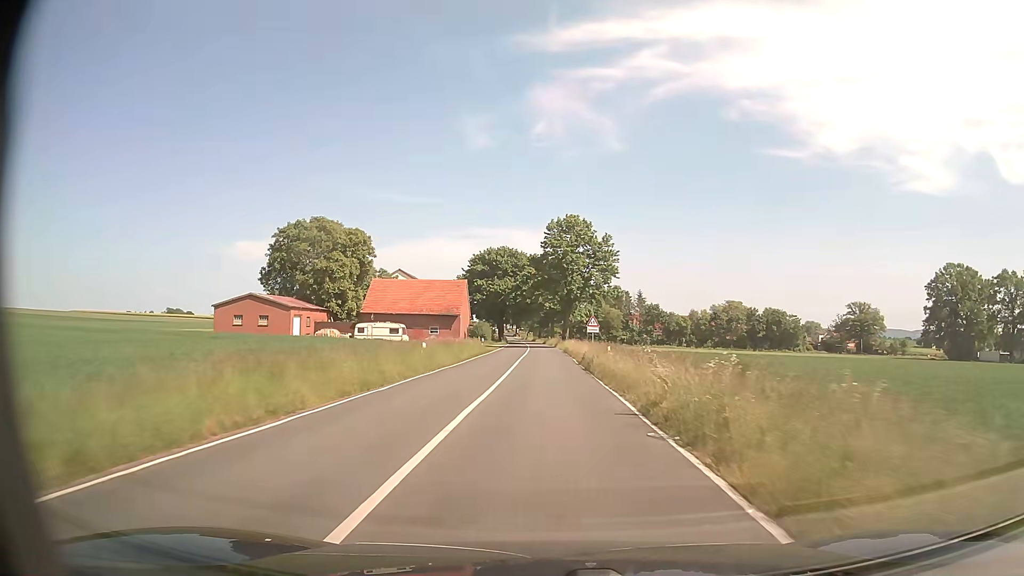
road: secondary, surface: asphalt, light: Day
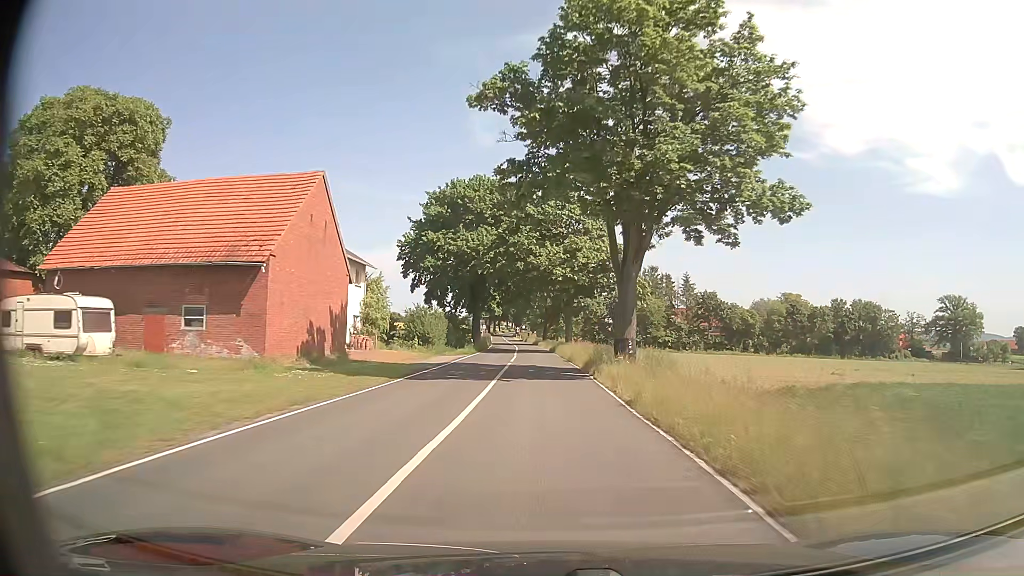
(-0.2, +54.3) m; -1°
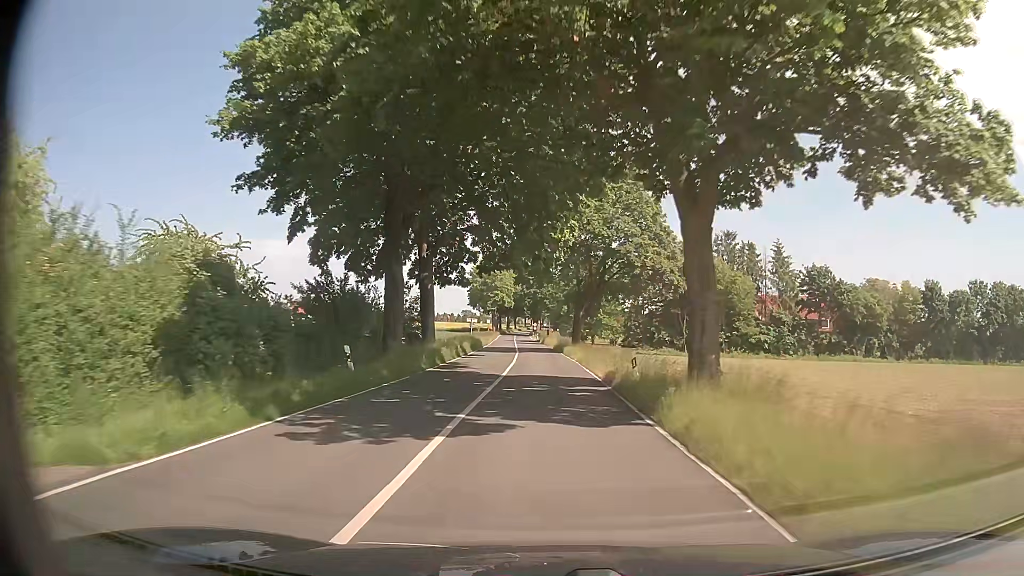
(-0.6, +43.5) m; -2°
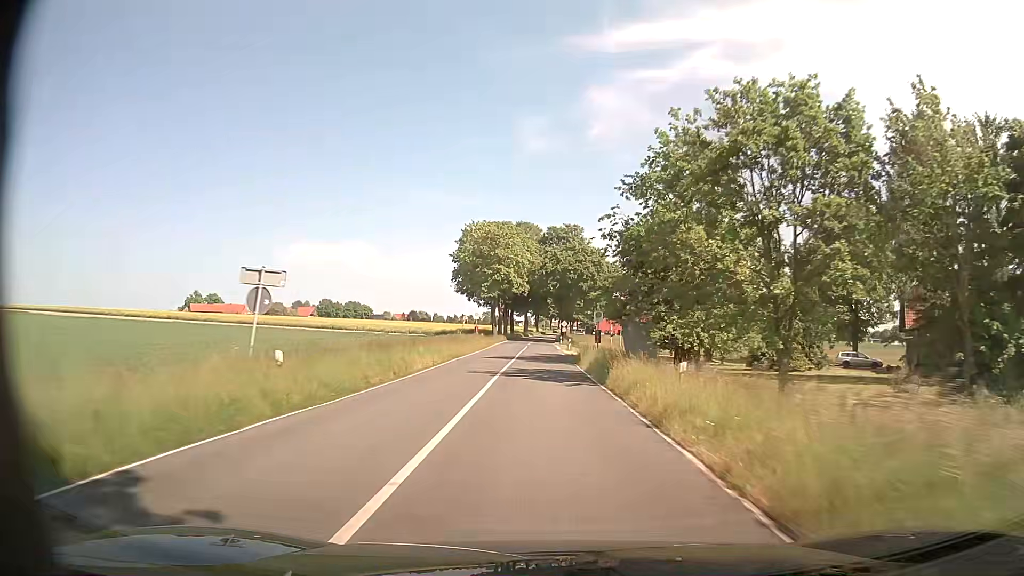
(-1.2, +55.9) m; -3°
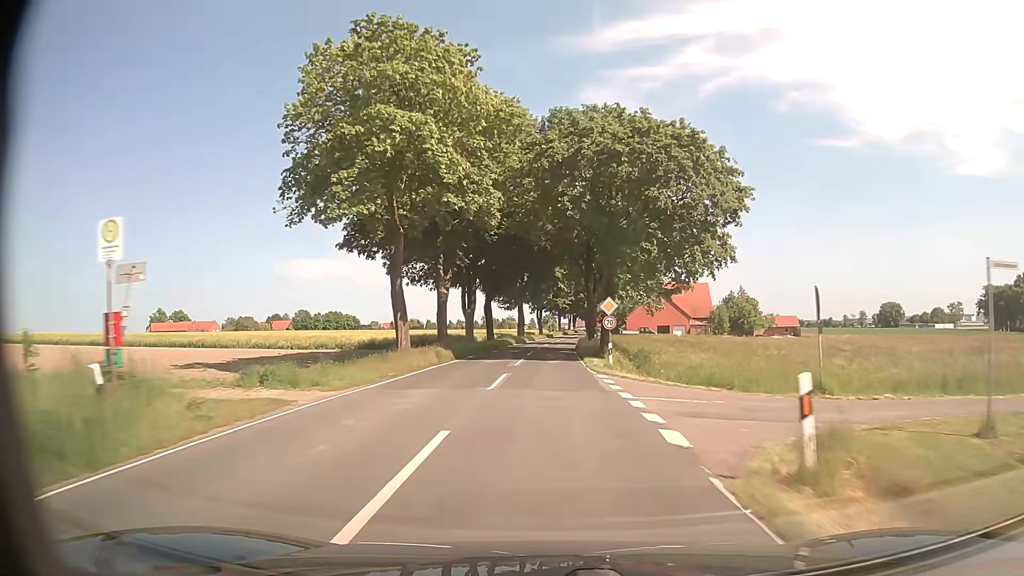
(-0.1, +54.7) m; 0°
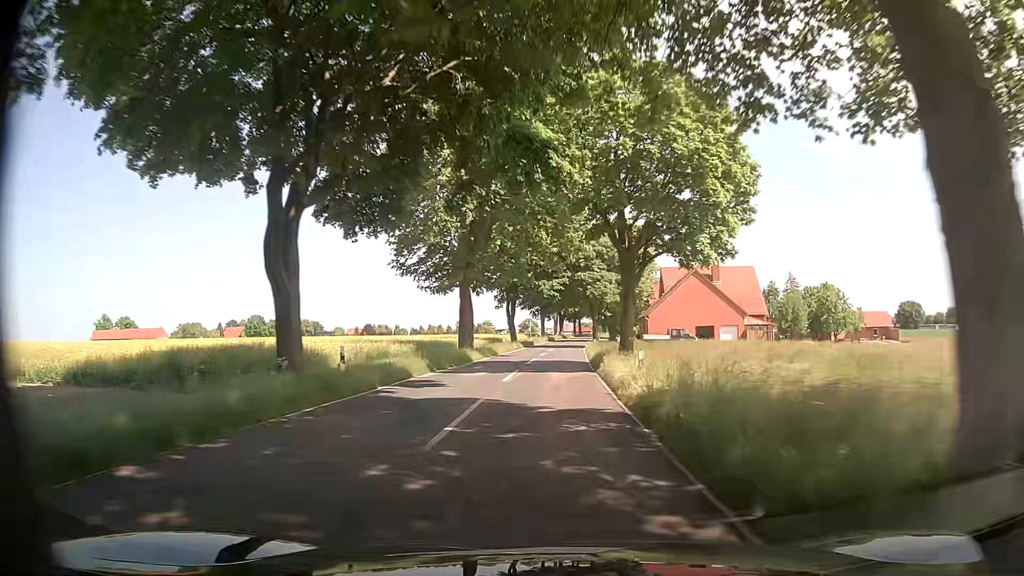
(+0.1, +43.8) m; +1°
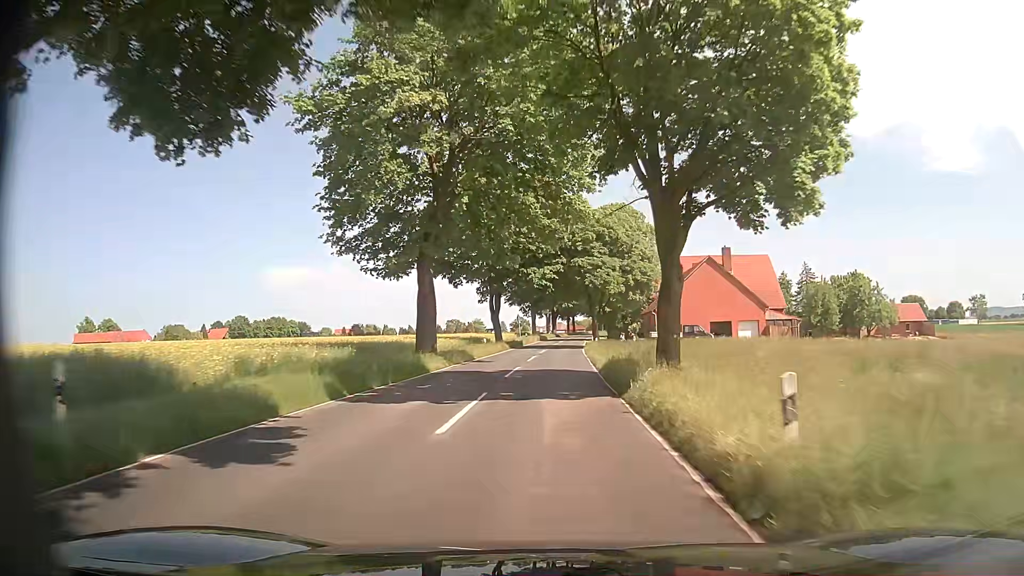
(0.0, +10.8) m; 0°
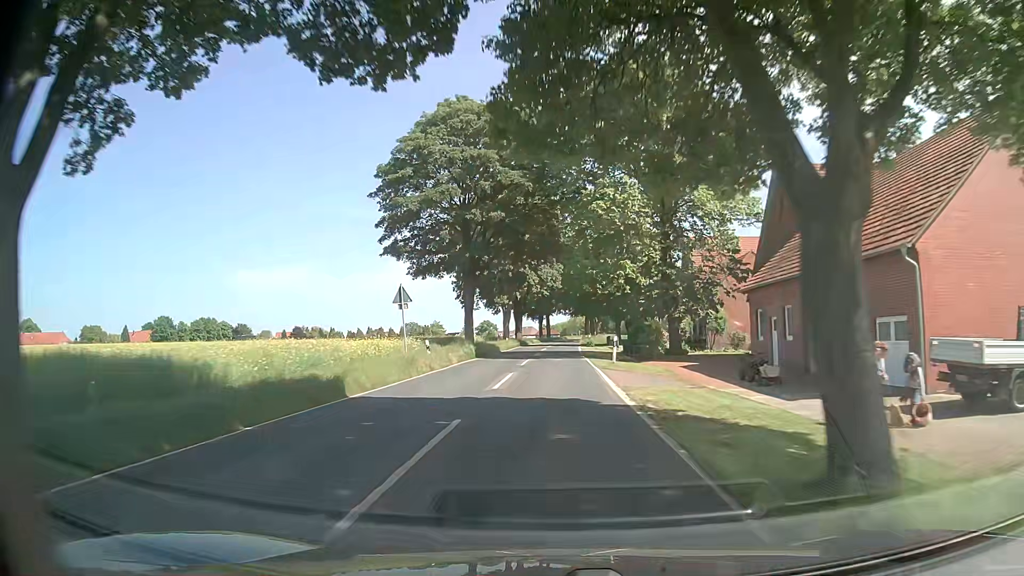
(+1.5, +52.7) m; +2°
(0, +10) (0, +20) (0, +30) (+1, +40) (+1, +50) (+2, +60) (+2, +70) (+3, +80) (+3, +90) (+4, +100) m
